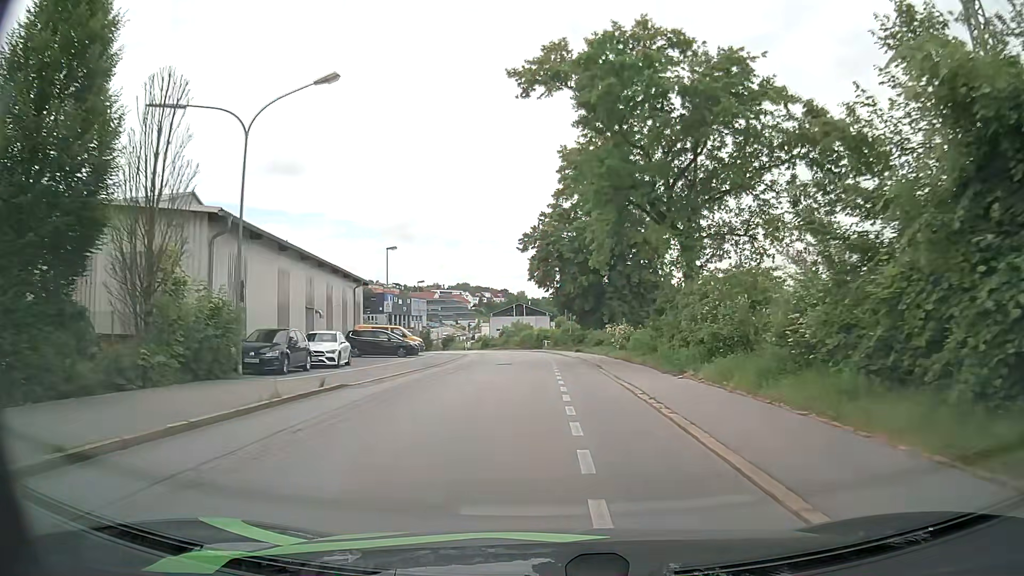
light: Day
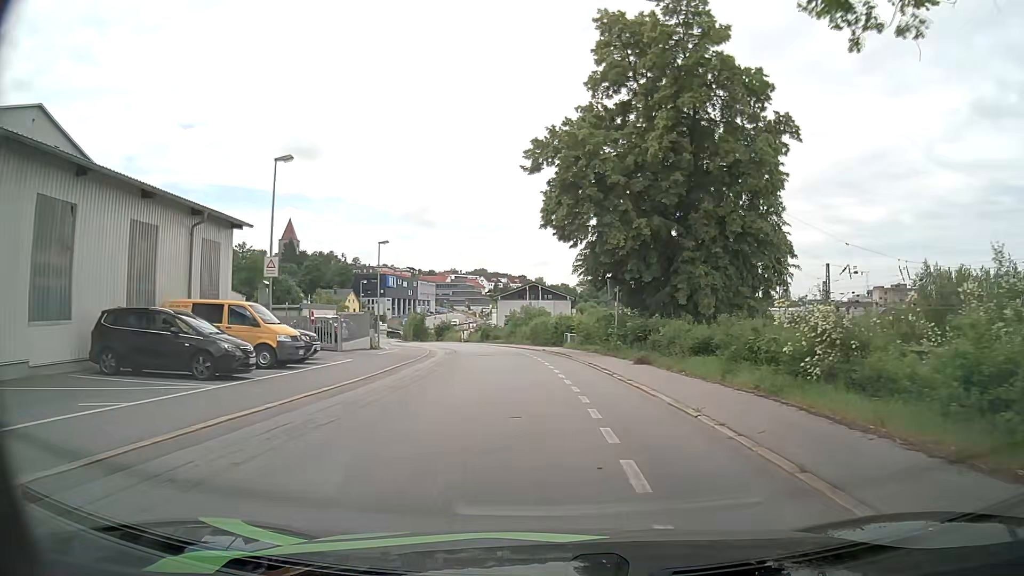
(-0.4, +25.2) m; -2°
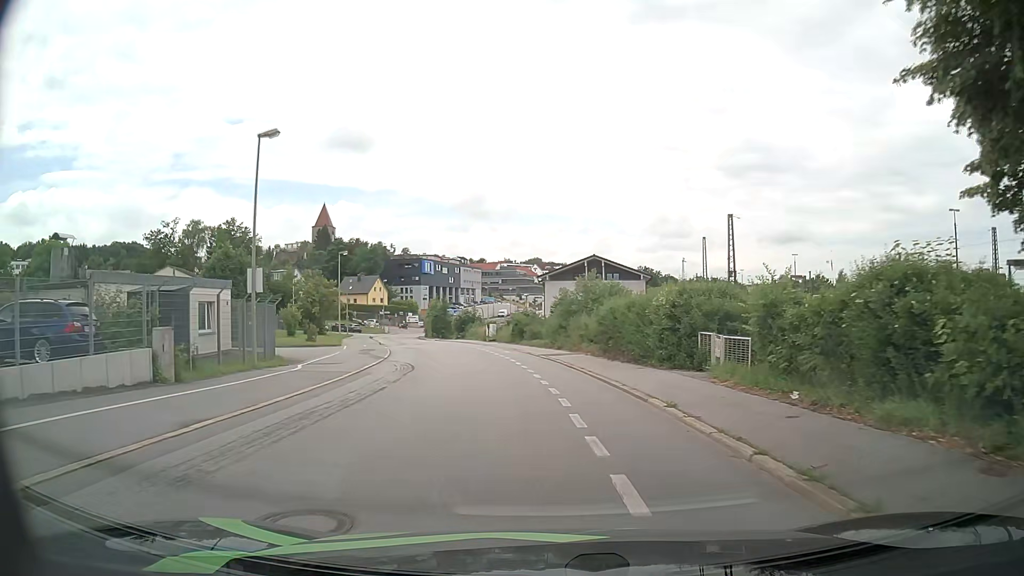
(-0.7, +29.4) m; -4°
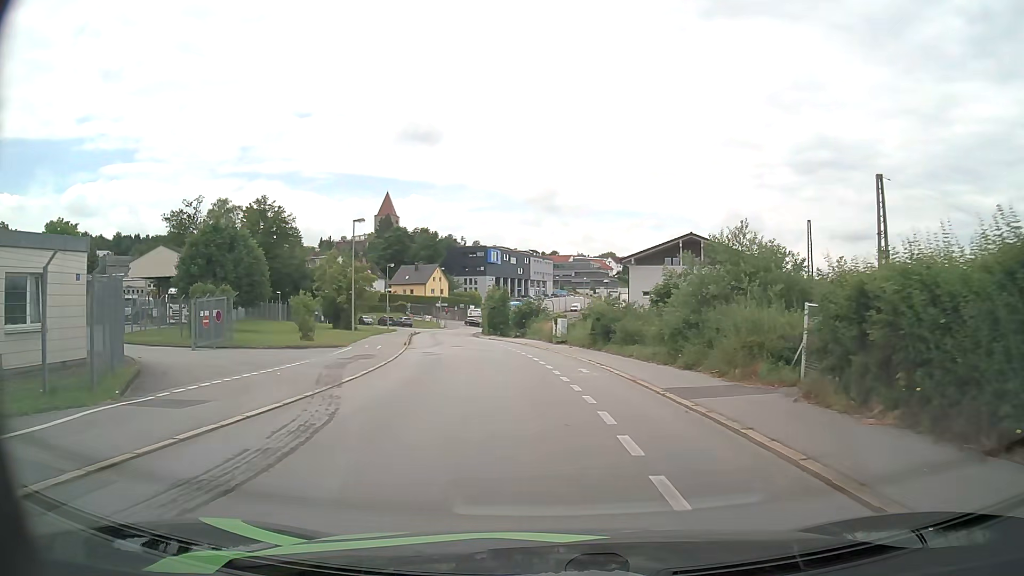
(-0.9, +16.2) m; -6°
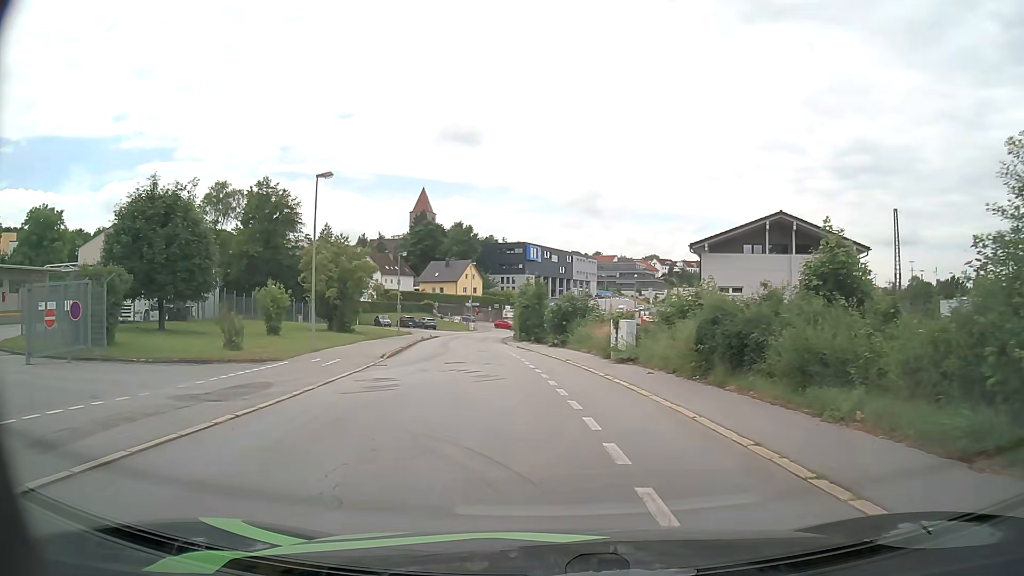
(-0.2, +14.5) m; -3°
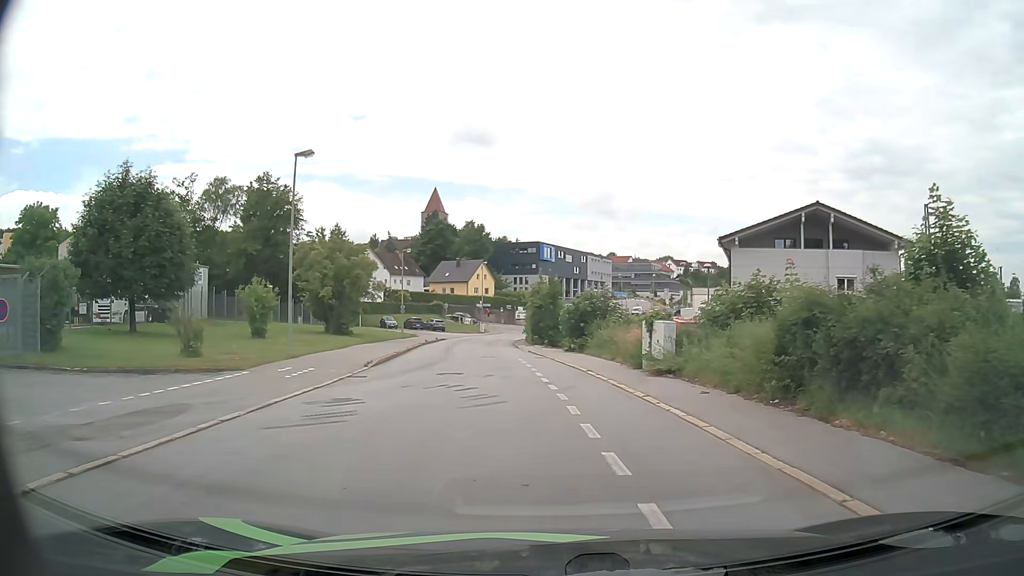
(0.0, +4.5) m; -1°
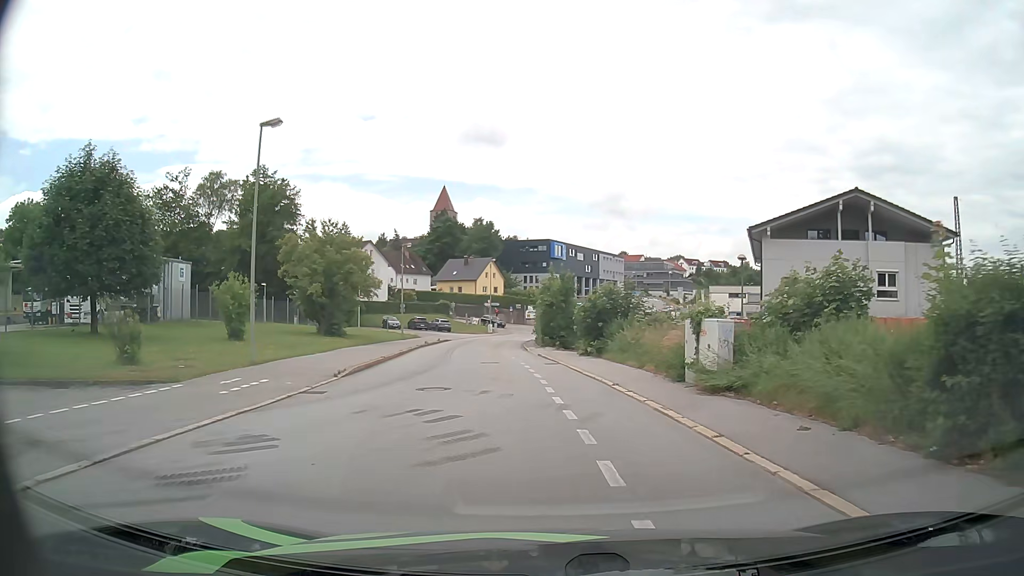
(0.0, +4.5) m; -1°
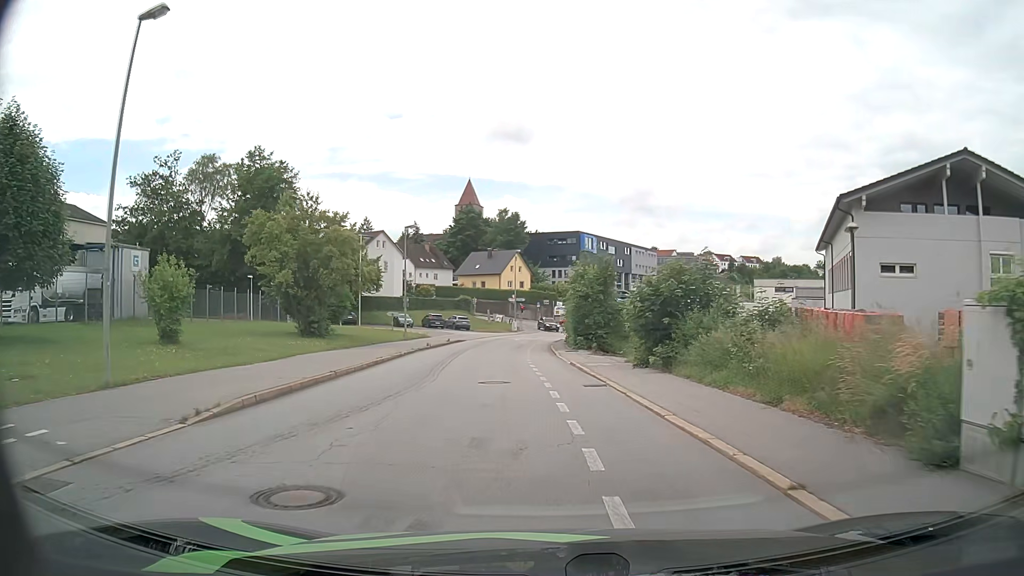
(-0.2, +9.6) m; -3°
